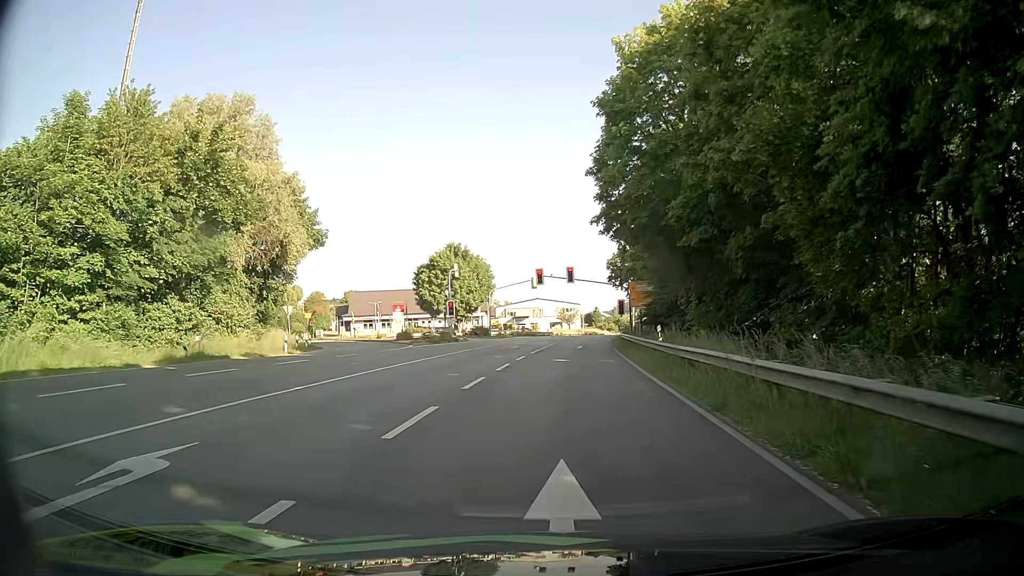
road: primary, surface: asphalt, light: Day
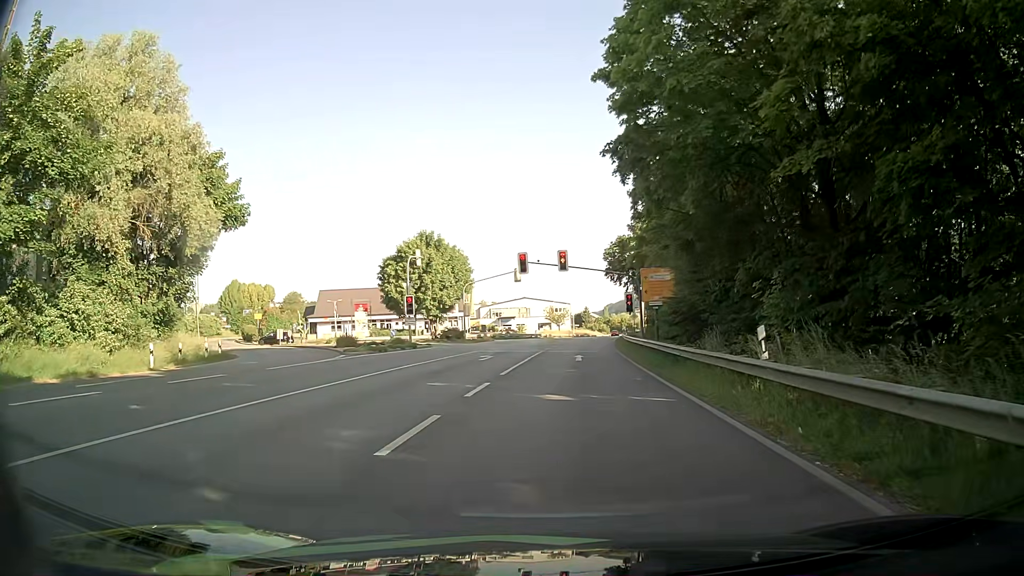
(+0.1, +12.7) m; +1°
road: tertiary
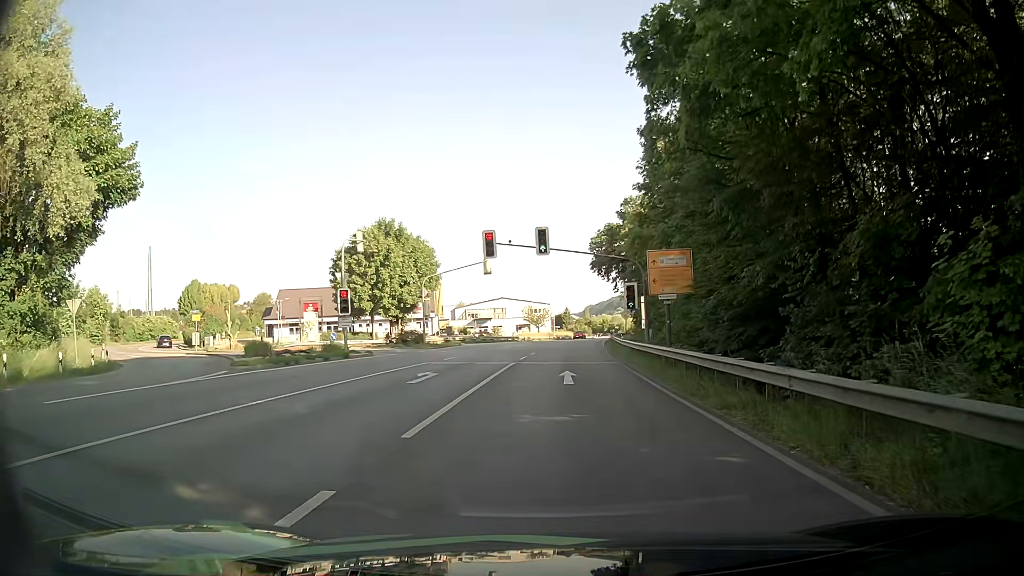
(+0.1, +10.4) m; +2°
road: primary
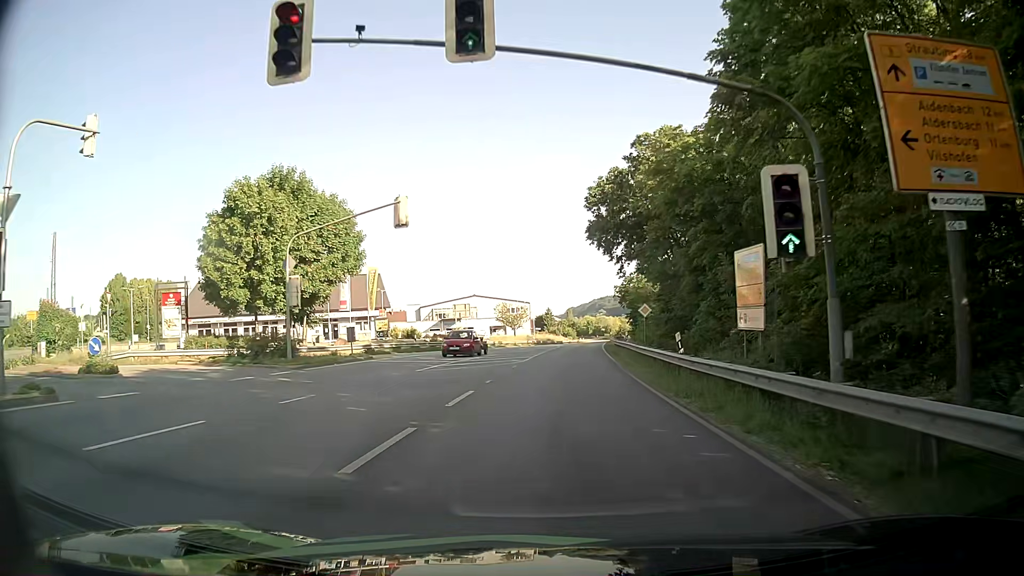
(0.0, +24.4) m; +1°
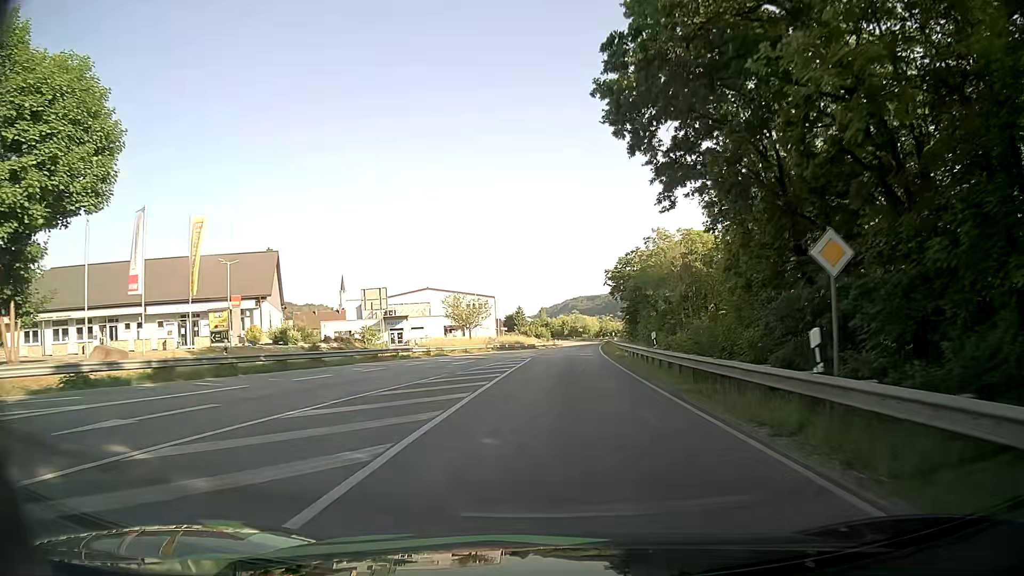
(+0.5, +29.4) m; +3°
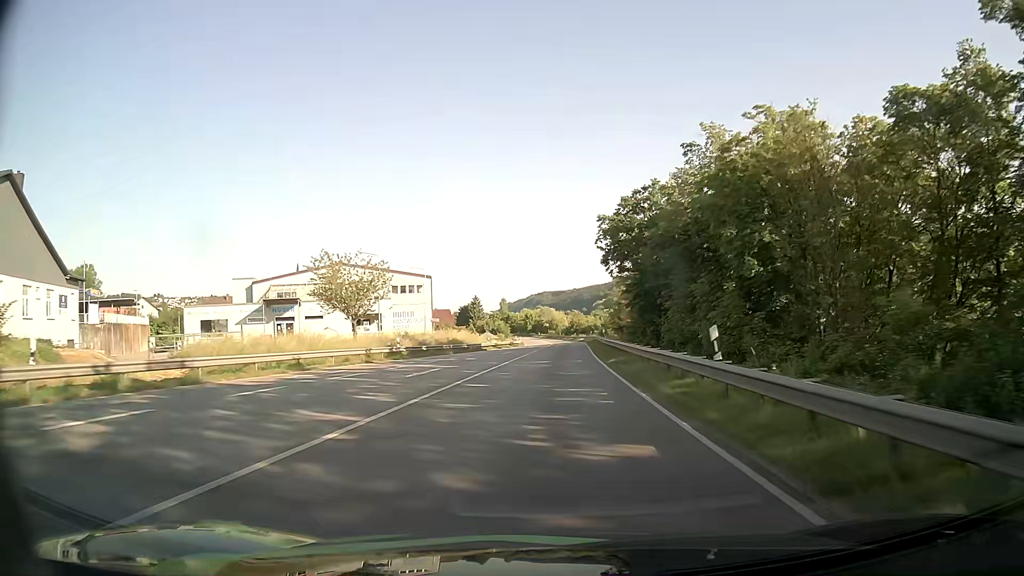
(+1.0, +36.4) m; +3°
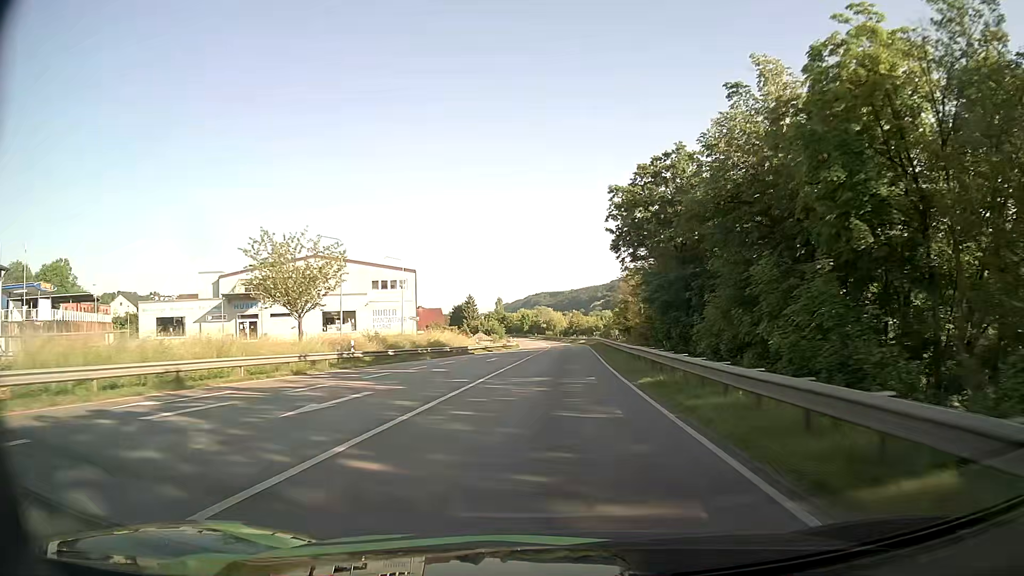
(0.0, +9.9) m; 0°
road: tertiary
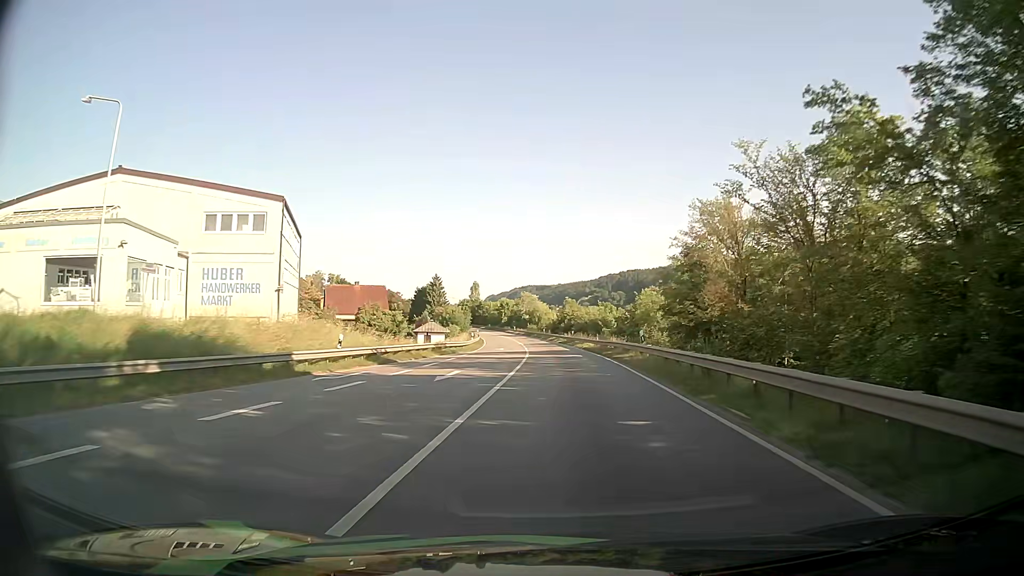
(+0.4, +41.9) m; +1°
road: primary
(0, +10) (0, +20) (0, +30) (0, +40) (0, +50) (0, +60) (-1, +70) (-2, +80) (-3, +90) (-4, +100) m
